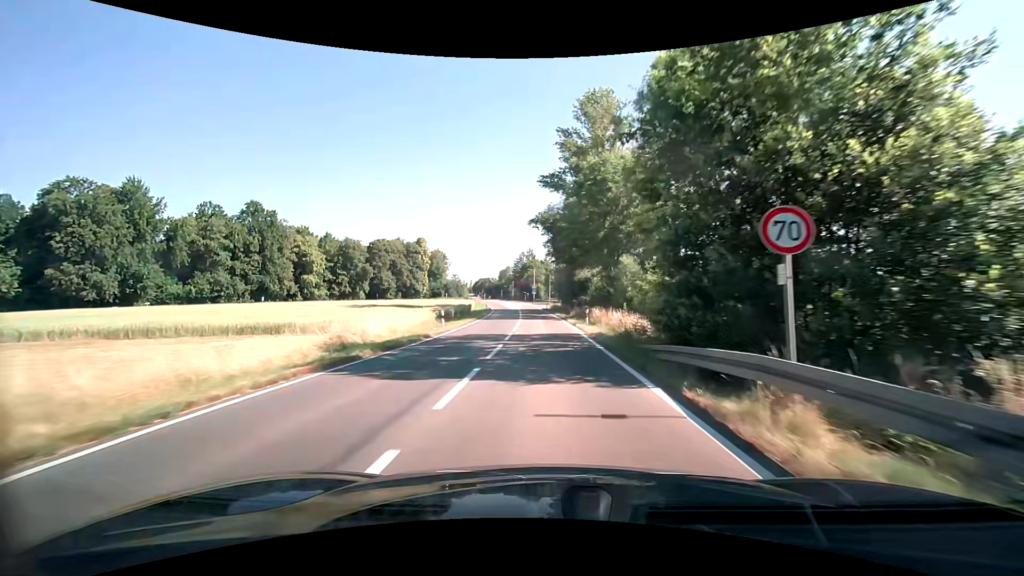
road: secondary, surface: asphalt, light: Day
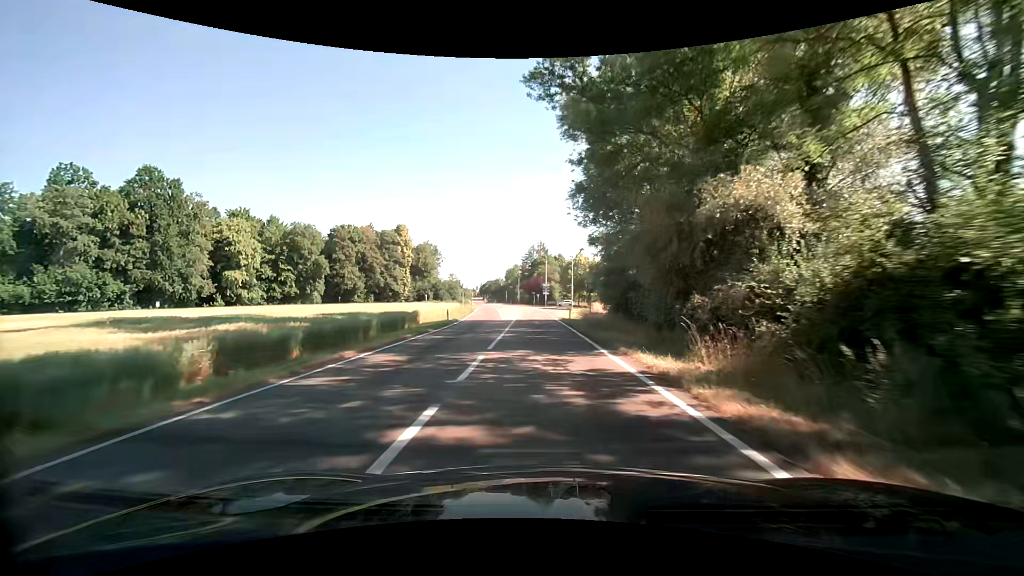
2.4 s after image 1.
(-0.6, +39.8) m; -2°
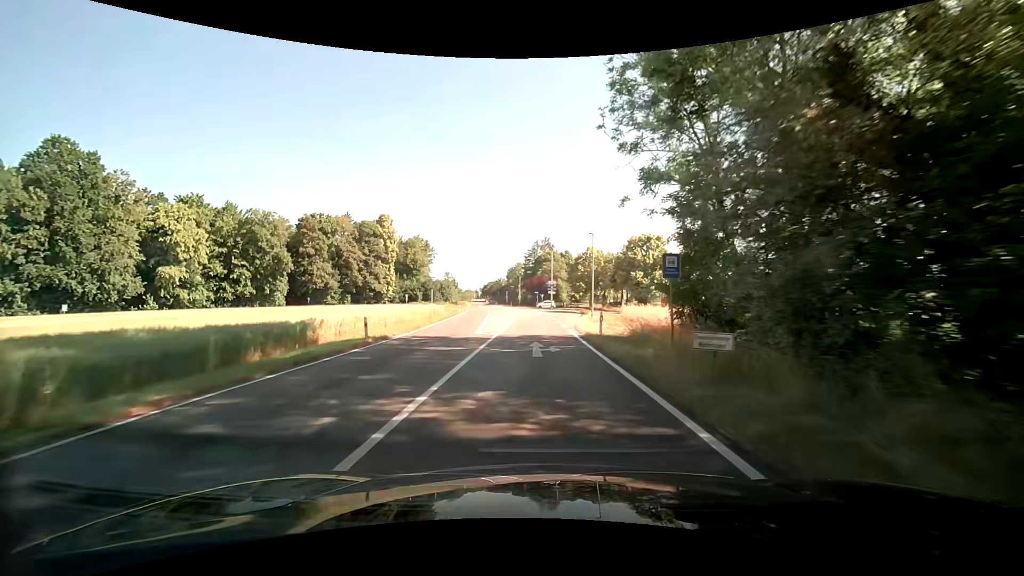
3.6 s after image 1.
(-0.1, +18.7) m; -1°
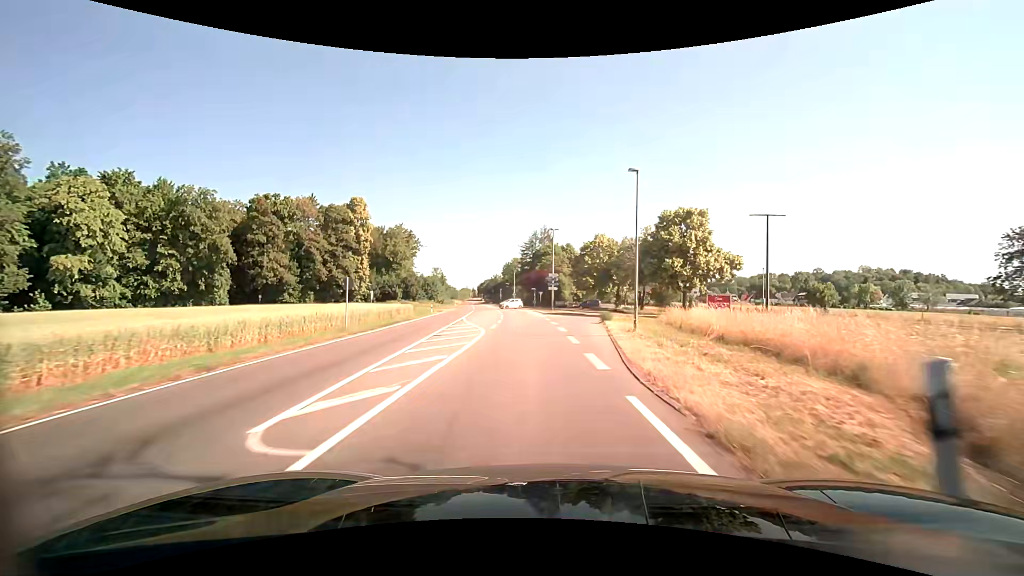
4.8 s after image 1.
(+0.1, +17.5) m; +1°
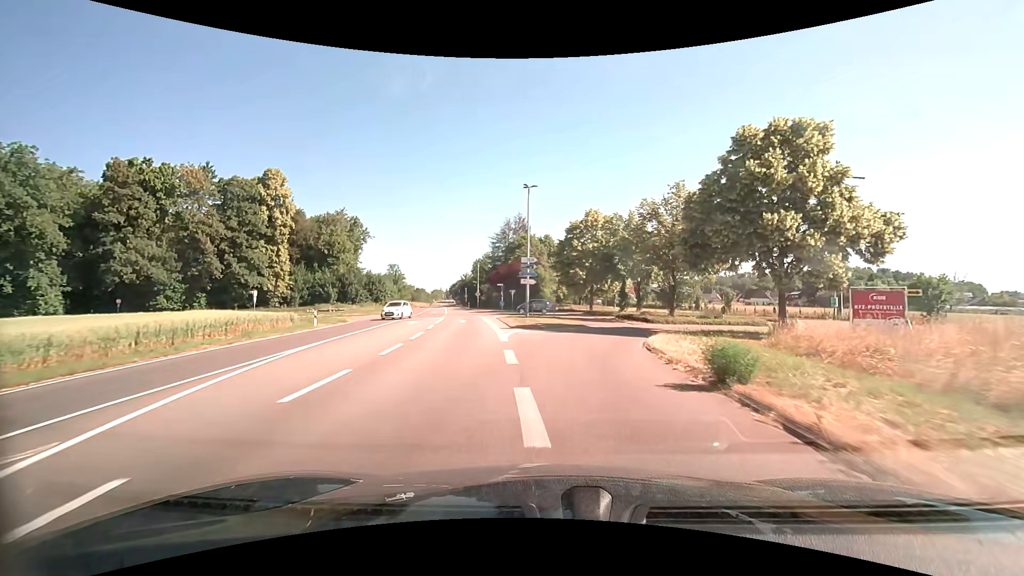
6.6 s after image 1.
(+0.4, +23.0) m; +3°
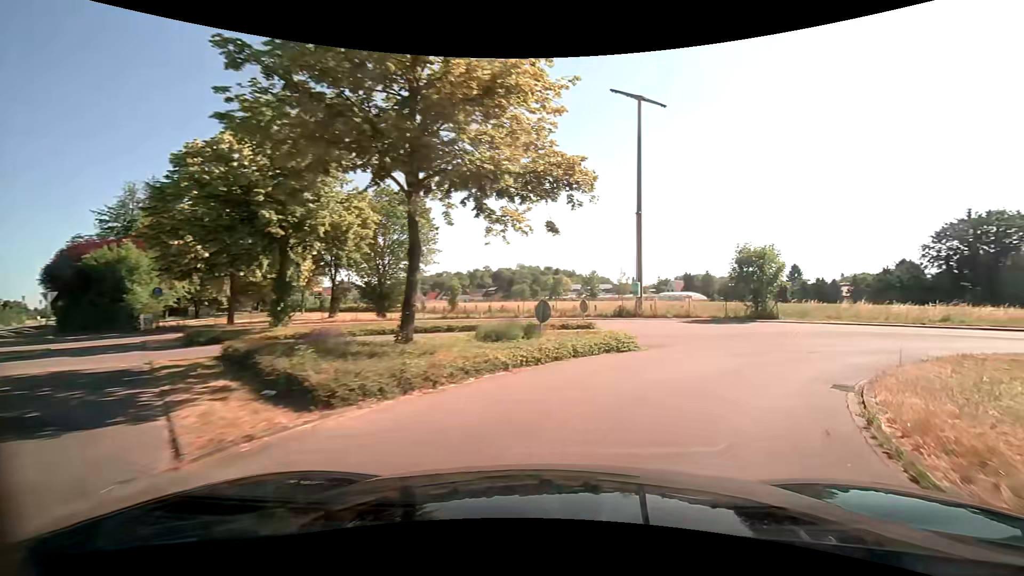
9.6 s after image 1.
(+4.8, +26.6) m; +32°
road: unclassified
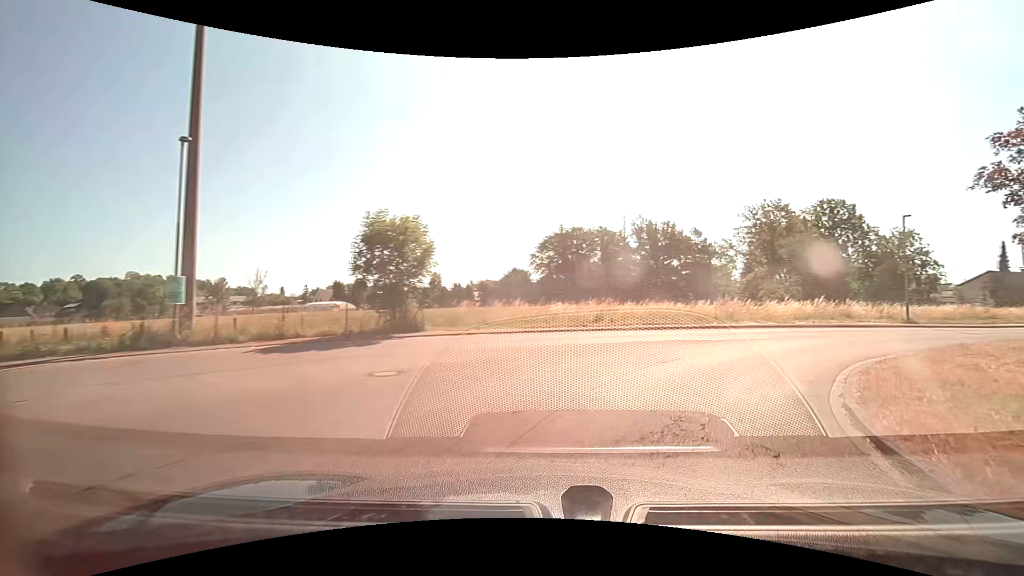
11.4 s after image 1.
(+4.4, +12.9) m; +37°
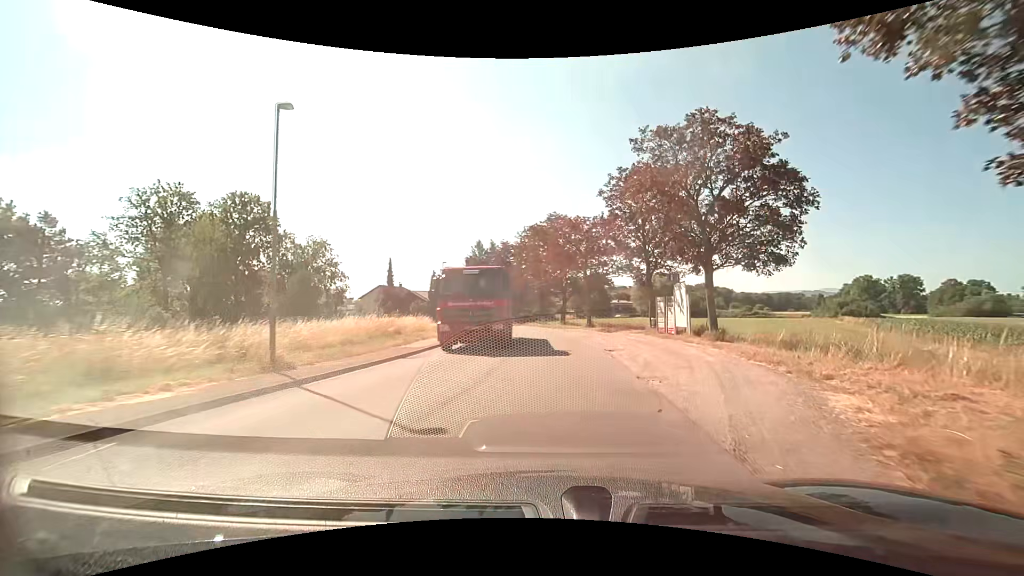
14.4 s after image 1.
(+13.8, +20.2) m; +60°
(0, +10) (+1, +20) (0, +30) (-1, +40) (-3, +50) (-6, +59) (-10, +68) (-15, +77) (-21, +85) (-28, +92) m
